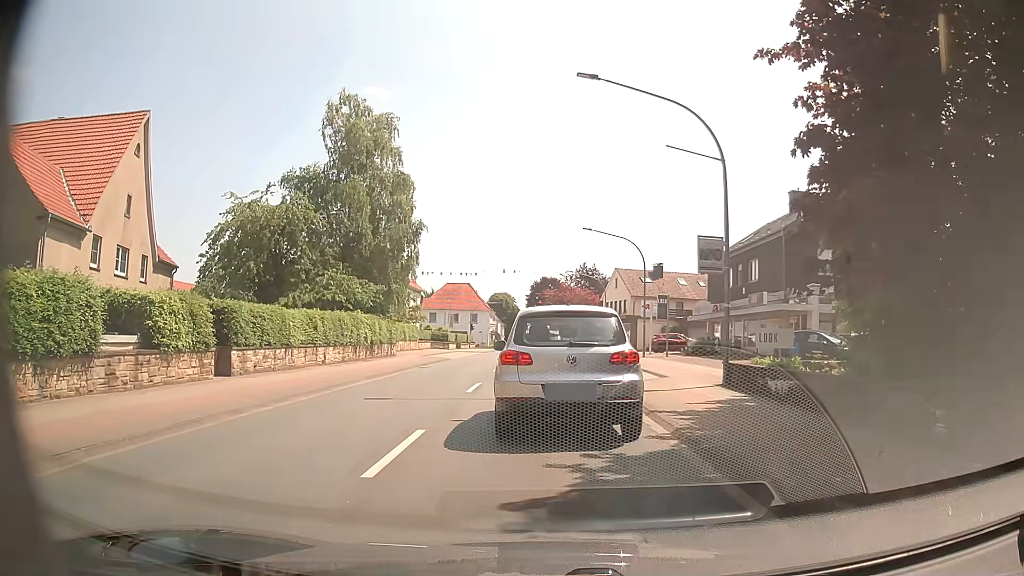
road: primary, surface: asphalt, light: Day
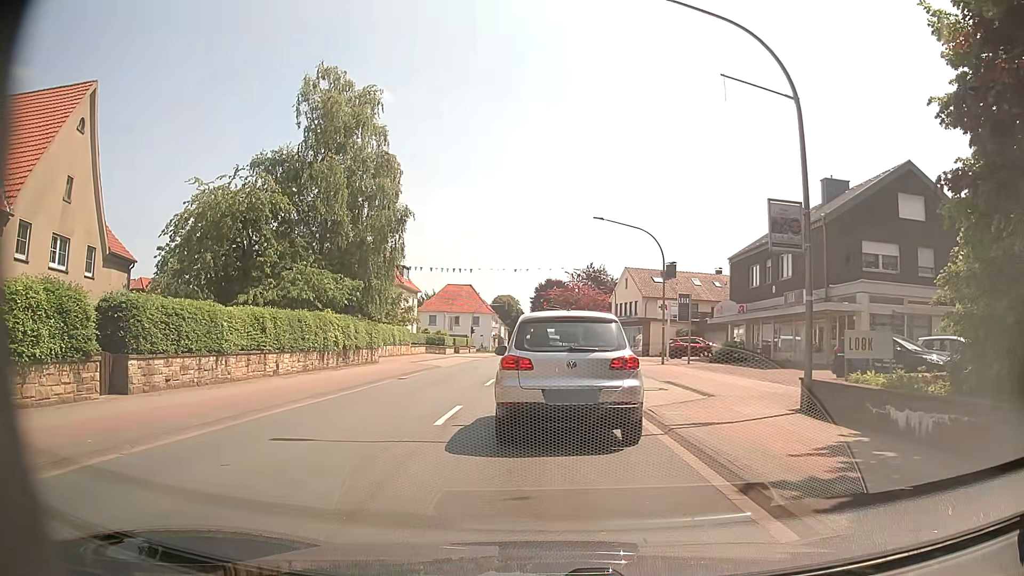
(0.0, +5.1) m; +1°
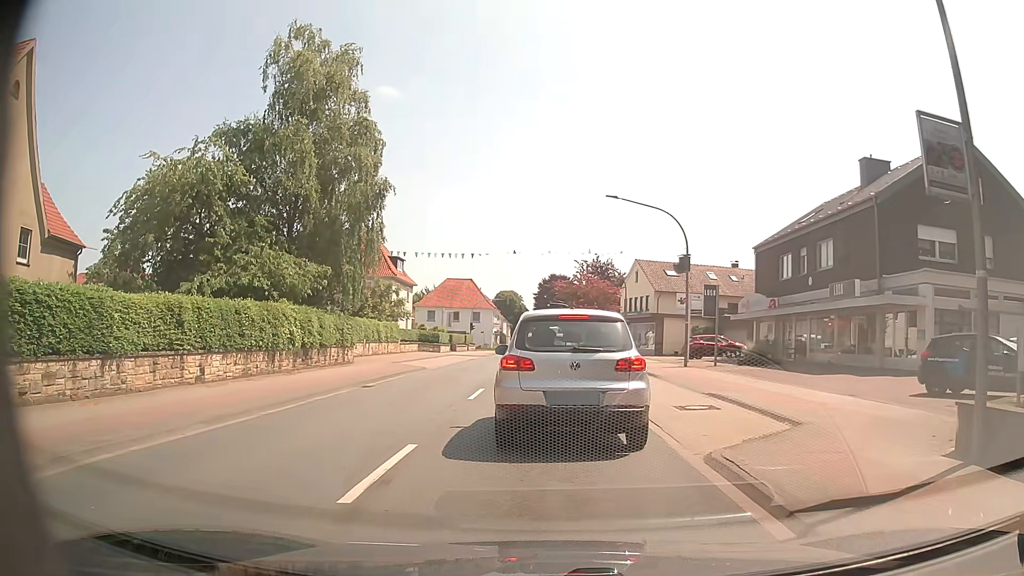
(-0.2, +5.0) m; -2°
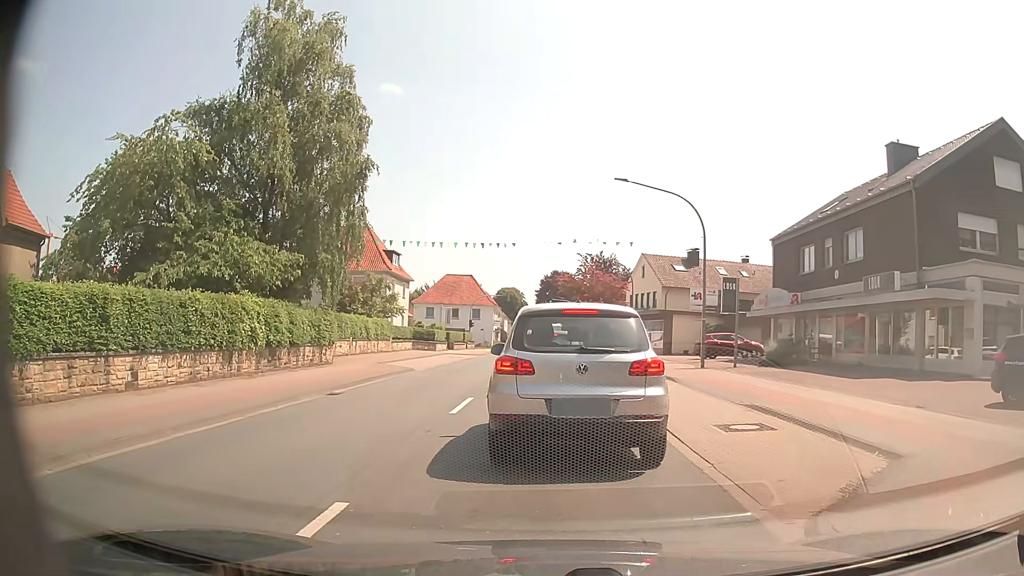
(0.0, +2.9) m; -1°
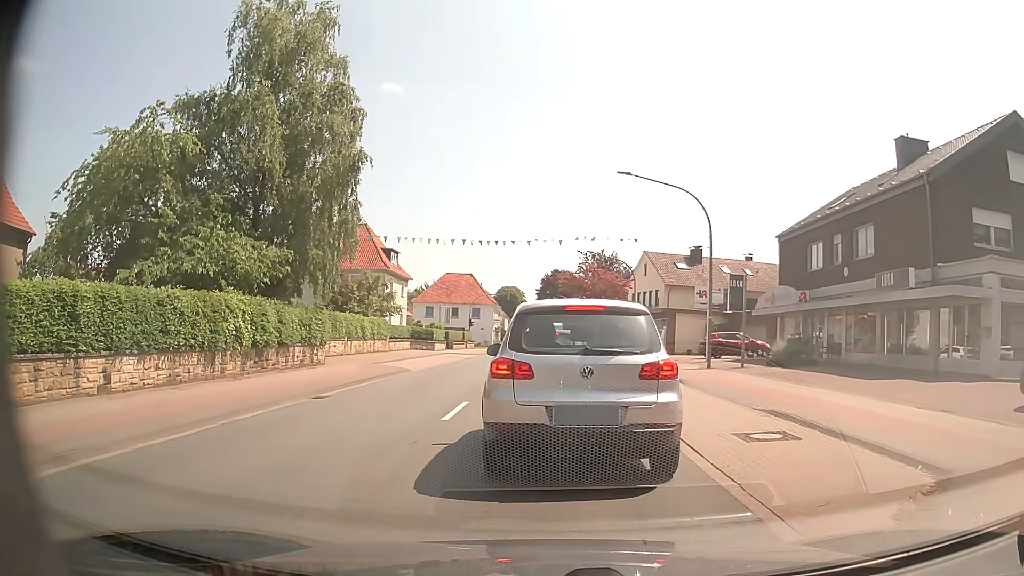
(0.0, +0.9) m; 0°
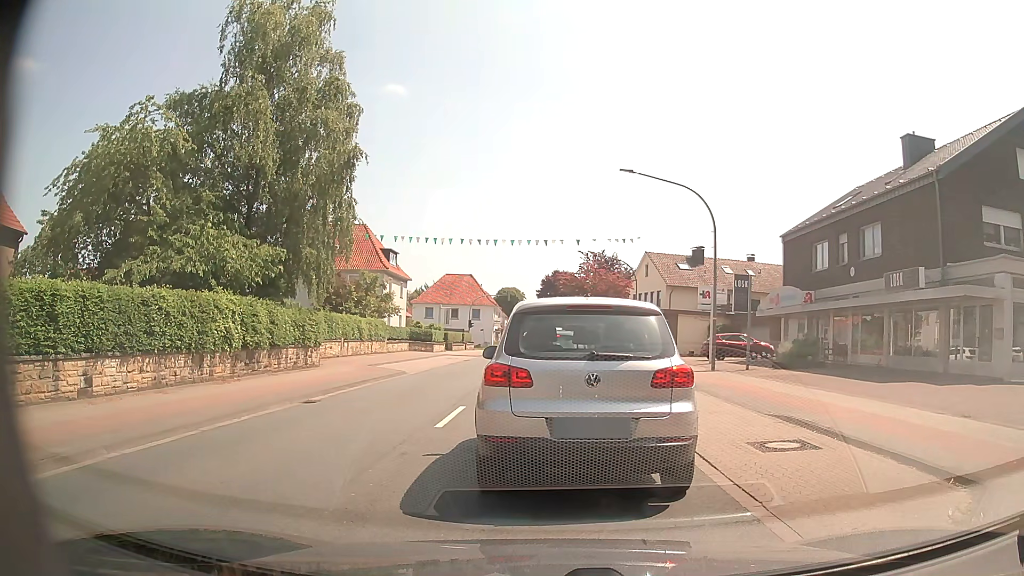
(0.0, +0.6) m; 0°
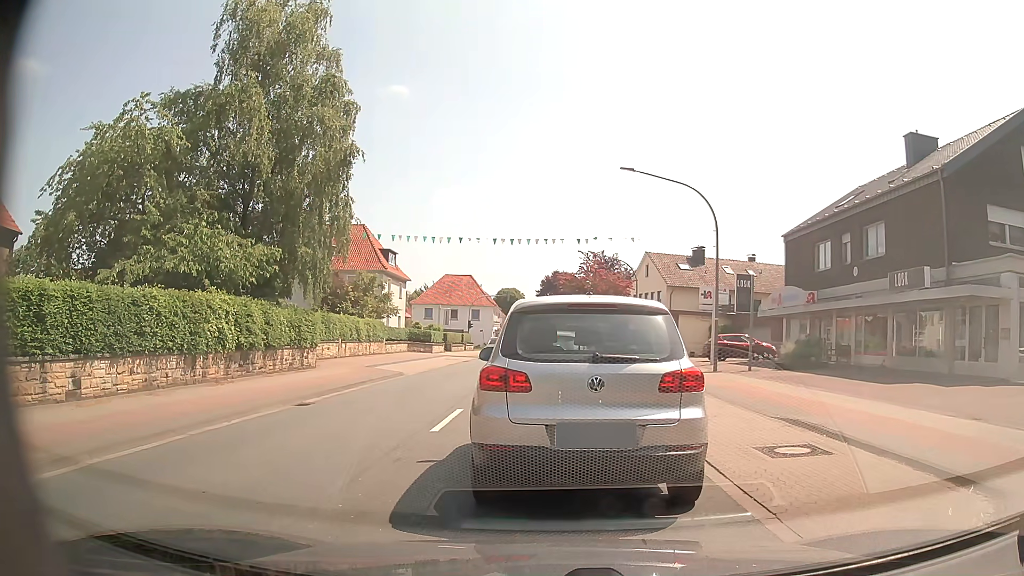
(0.0, +0.3) m; 0°
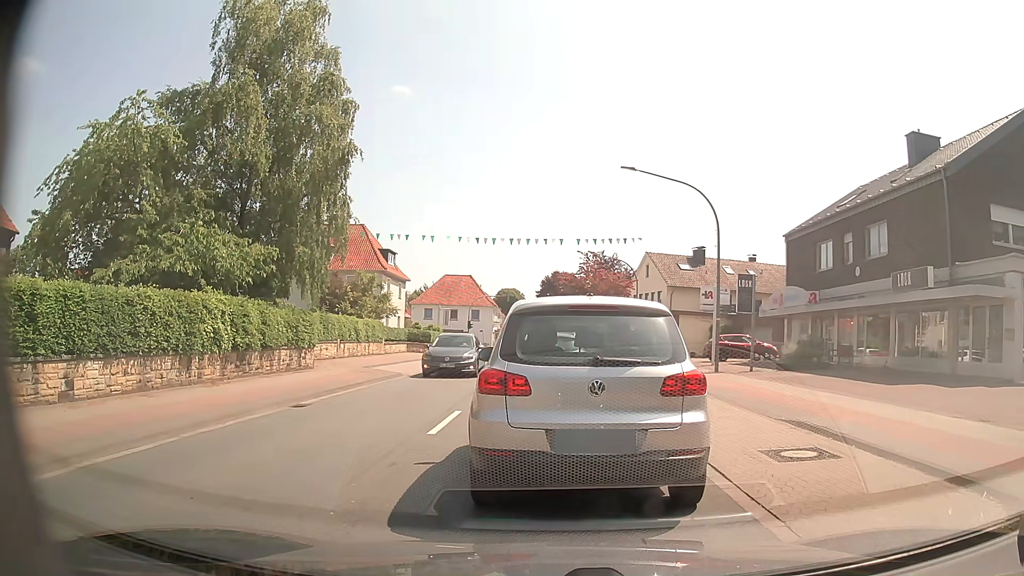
(0.0, +0.2) m; 0°
(0, +10) (0, +20) (0, +30) (+1, +40) (+1, +50) (+1, +60) (+1, +70) (+1, +80) (+1, +90) (+1, +100) m
